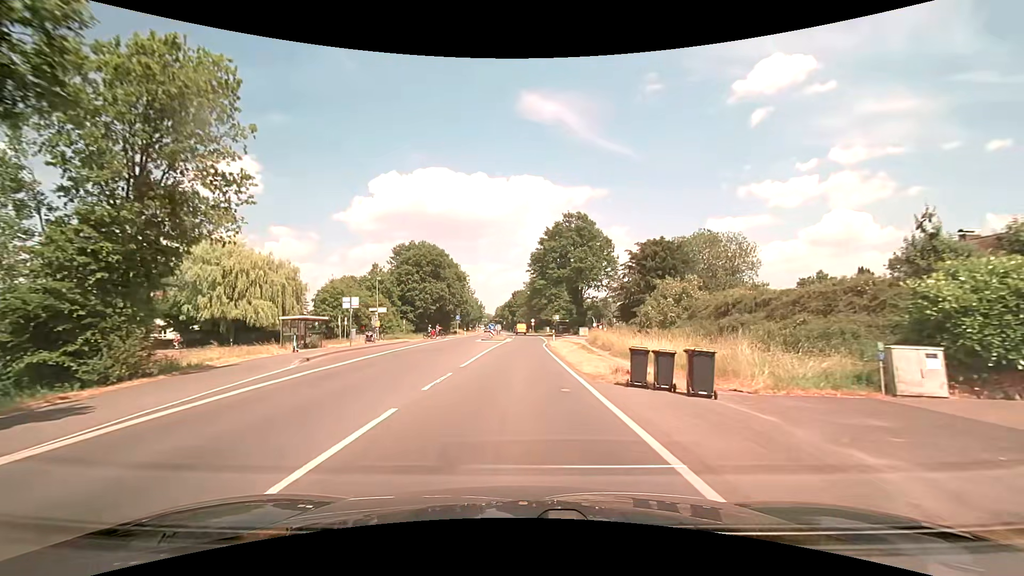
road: secondary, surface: asphalt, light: Day
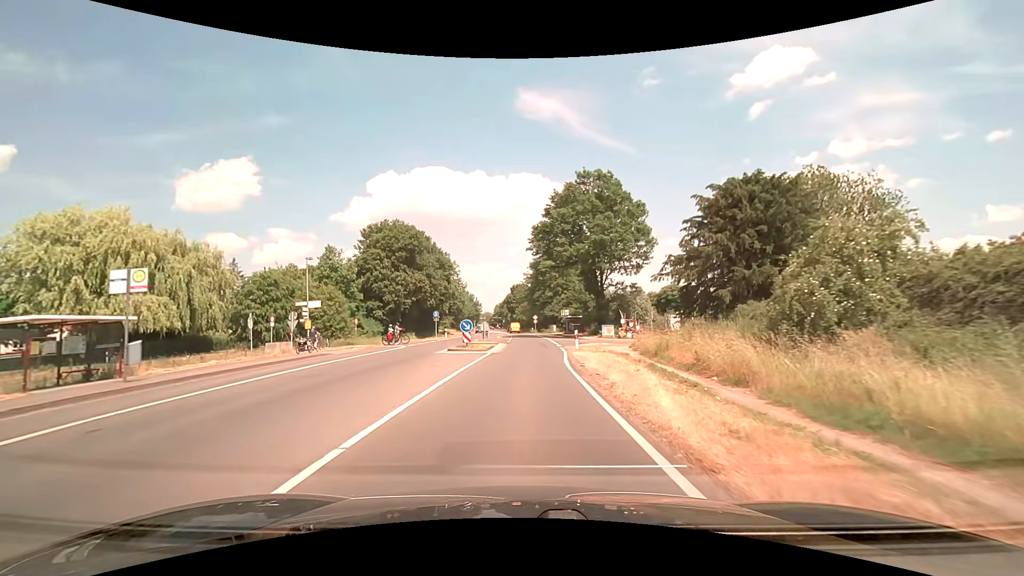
(0.0, +19.5) m; 0°
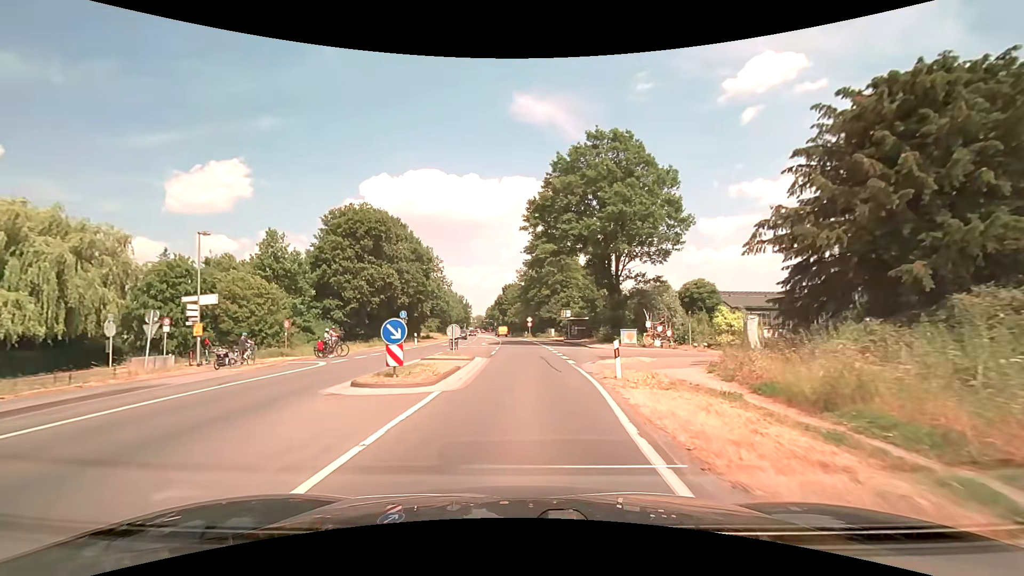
(0.0, +12.8) m; +1°
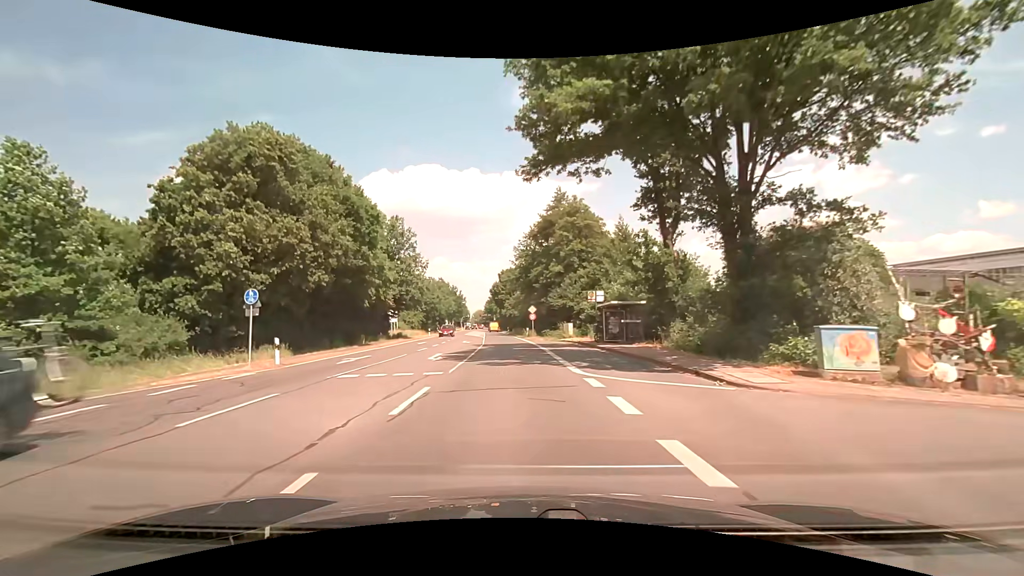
(+0.2, +25.2) m; 0°
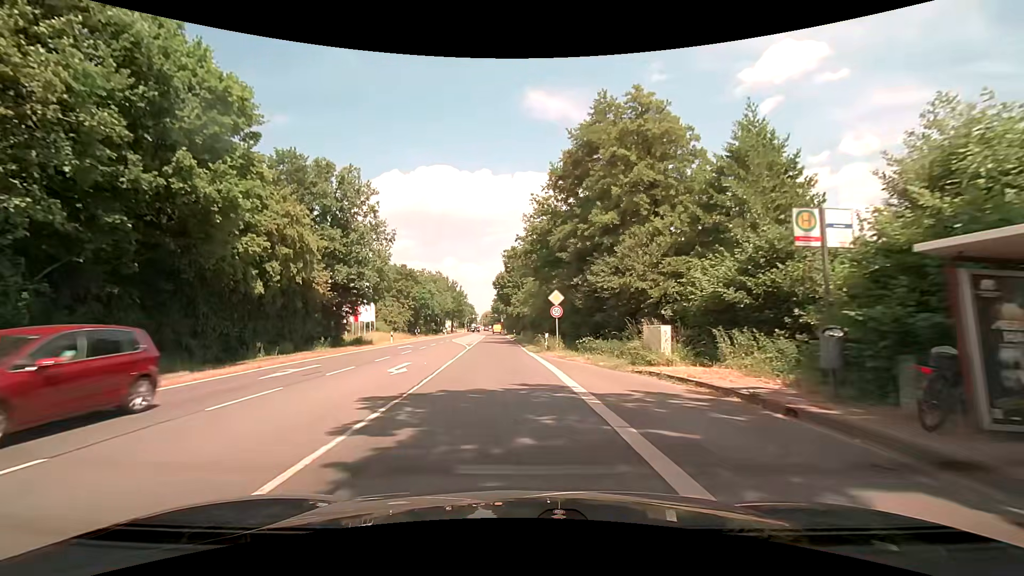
(-0.5, +24.8) m; -2°
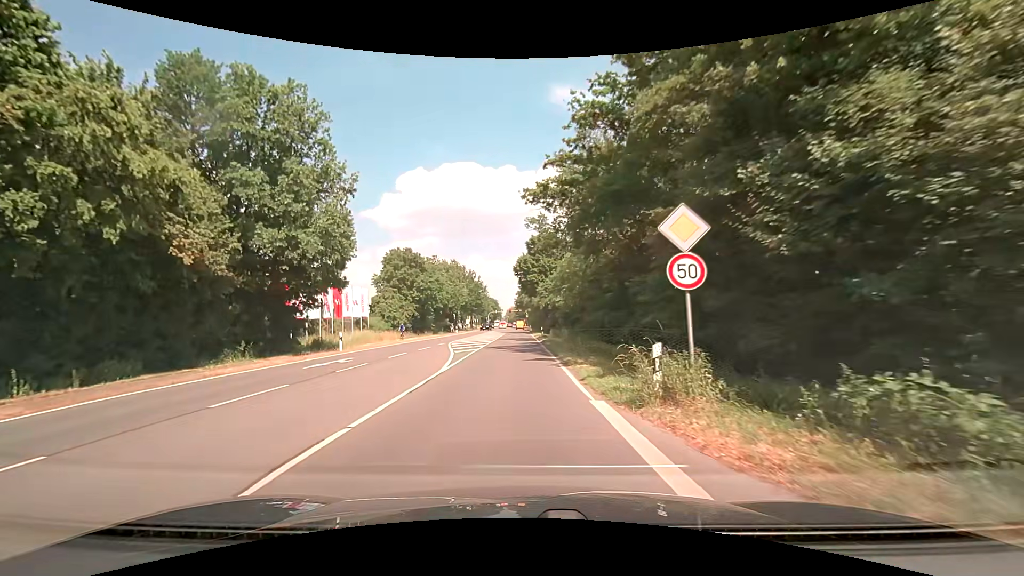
(-0.4, +18.4) m; -3°
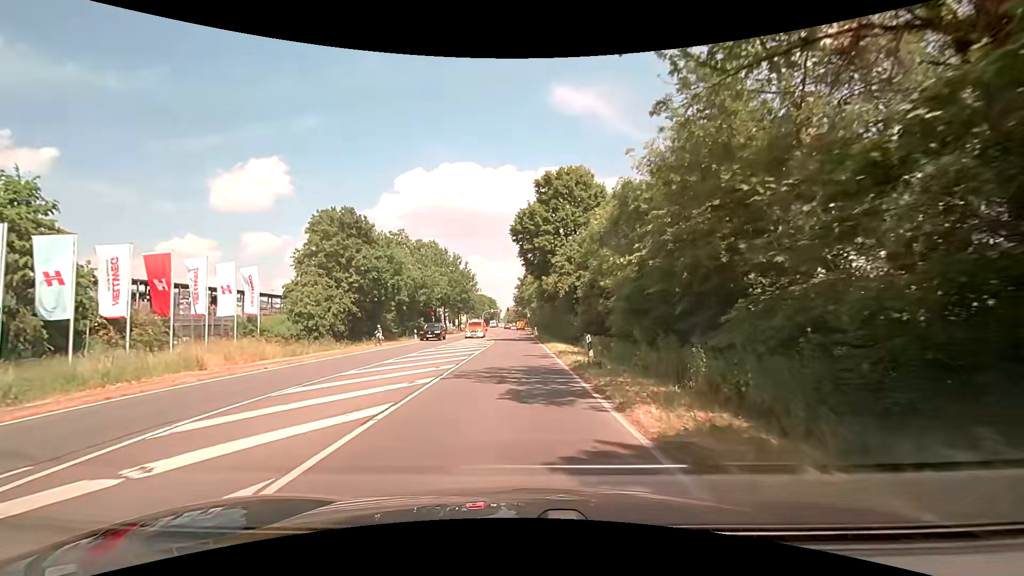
(-0.5, +30.7) m; 0°
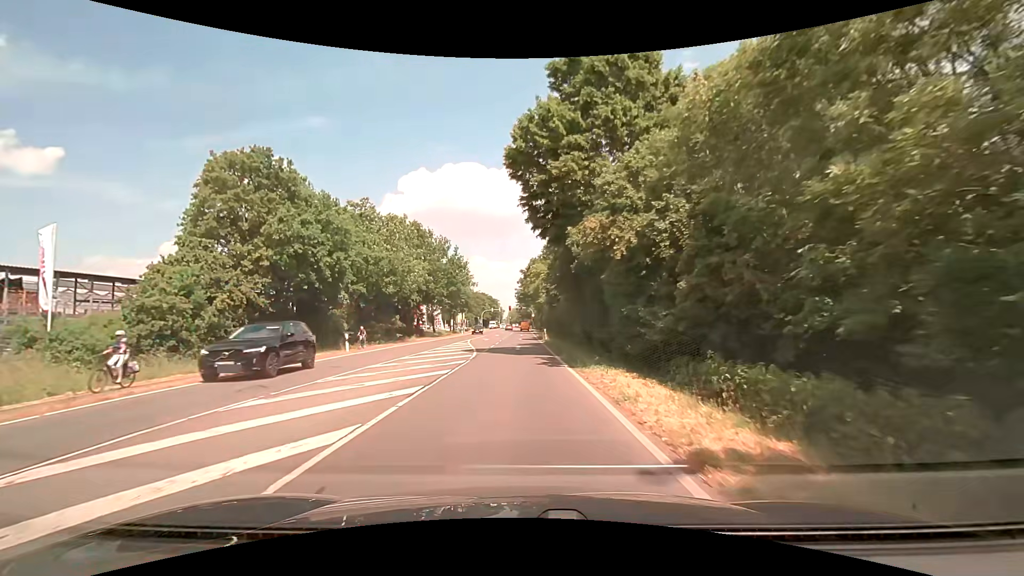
(+0.1, +19.2) m; 0°
(0, +10) (0, +20) (0, +30) (0, +40) (0, +50) (0, +60) (0, +70) (0, +80) (0, +90) (0, +100) m
